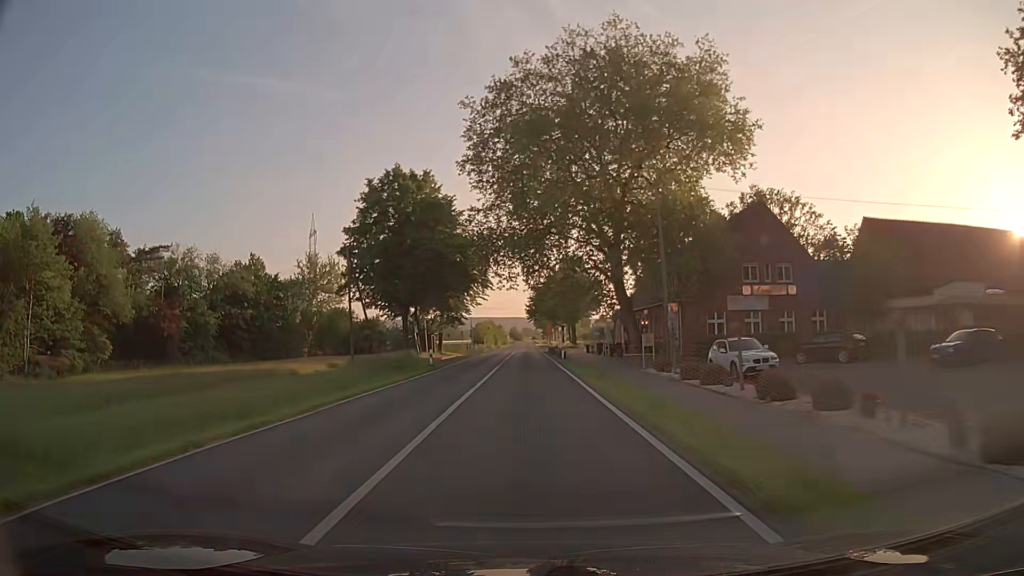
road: secondary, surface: asphalt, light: Day
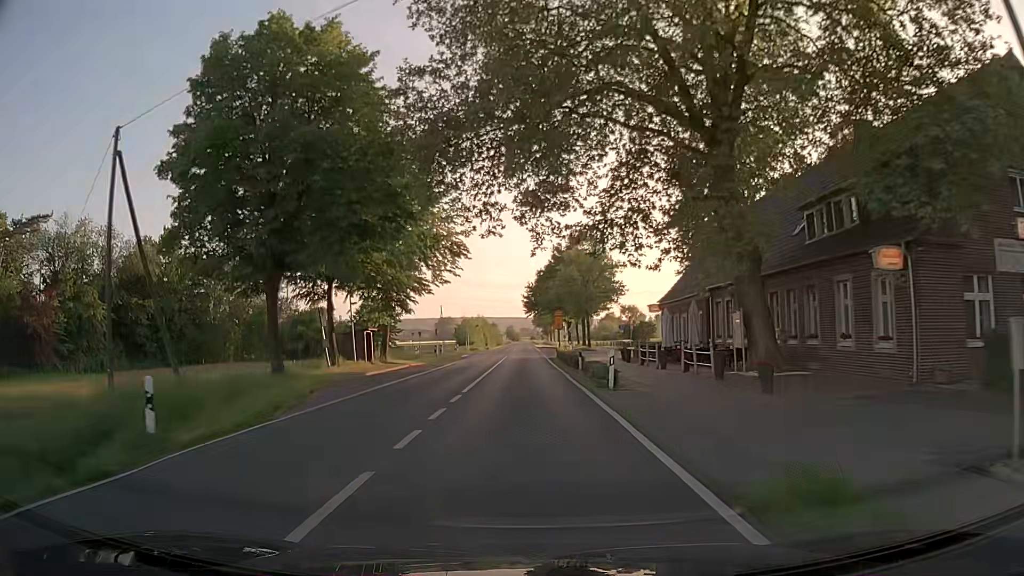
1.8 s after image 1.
(0.0, +27.8) m; 0°
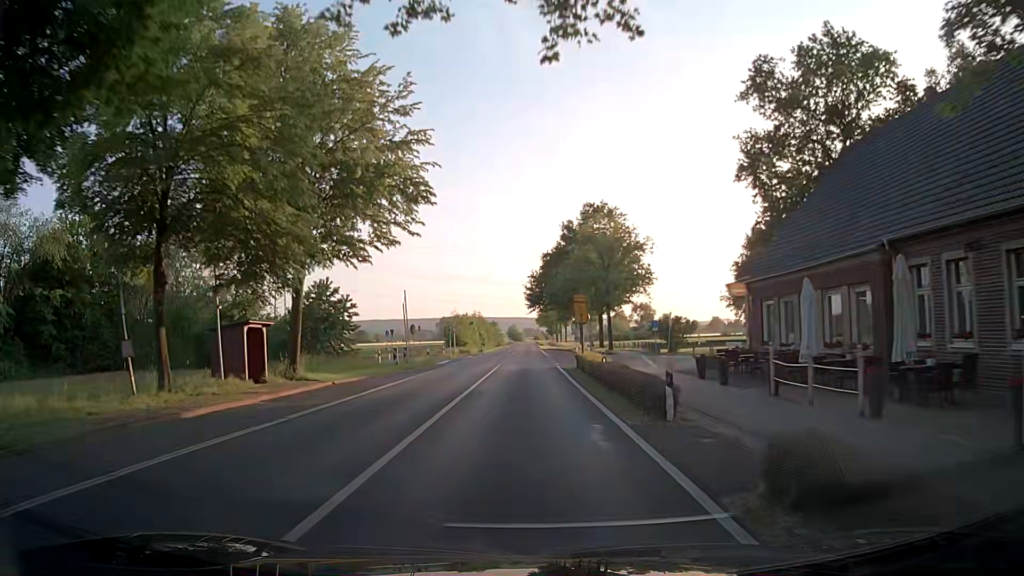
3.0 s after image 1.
(0.0, +18.6) m; 0°
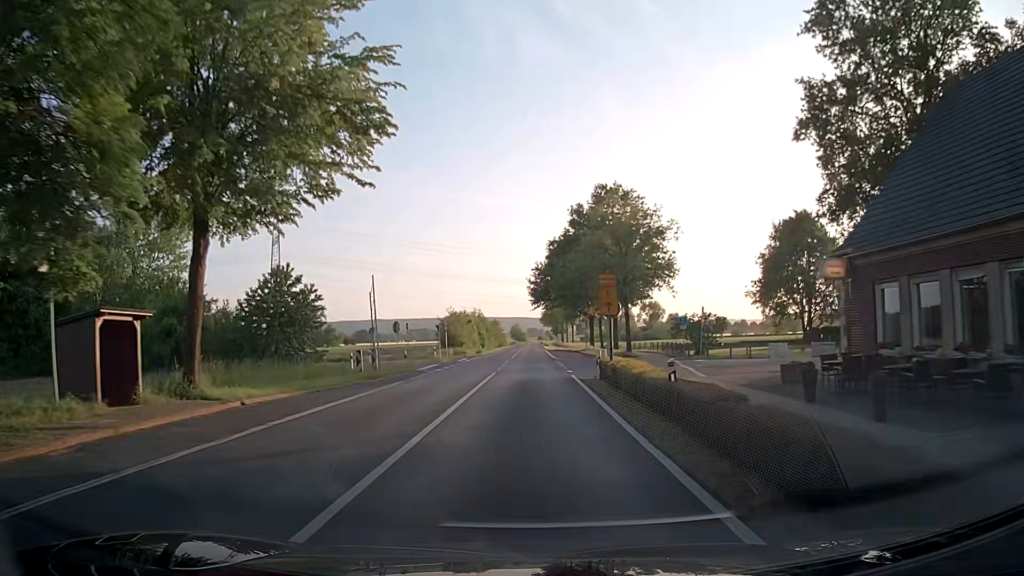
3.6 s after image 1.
(0.0, +9.3) m; +1°
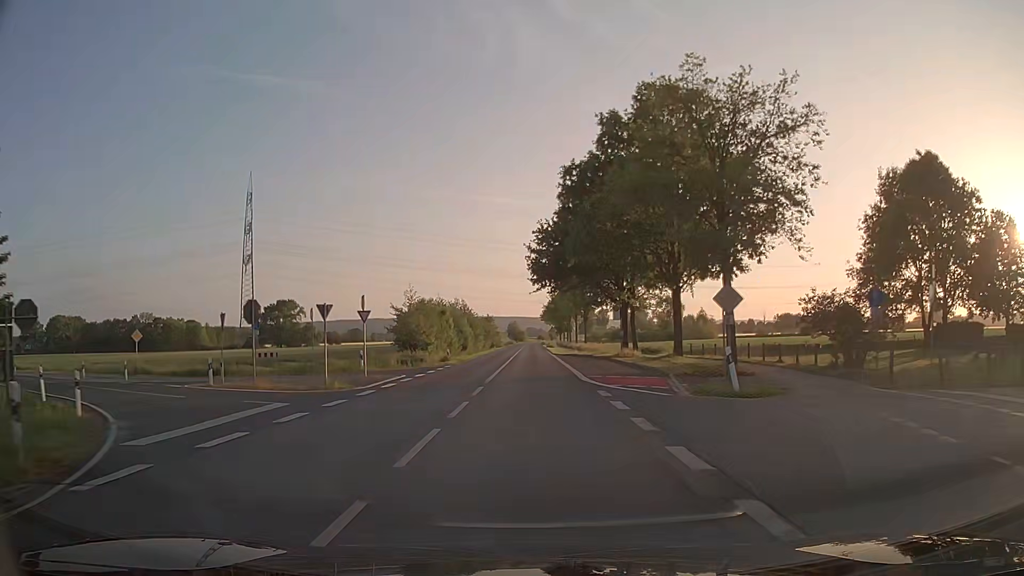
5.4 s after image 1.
(-0.8, +27.8) m; -1°
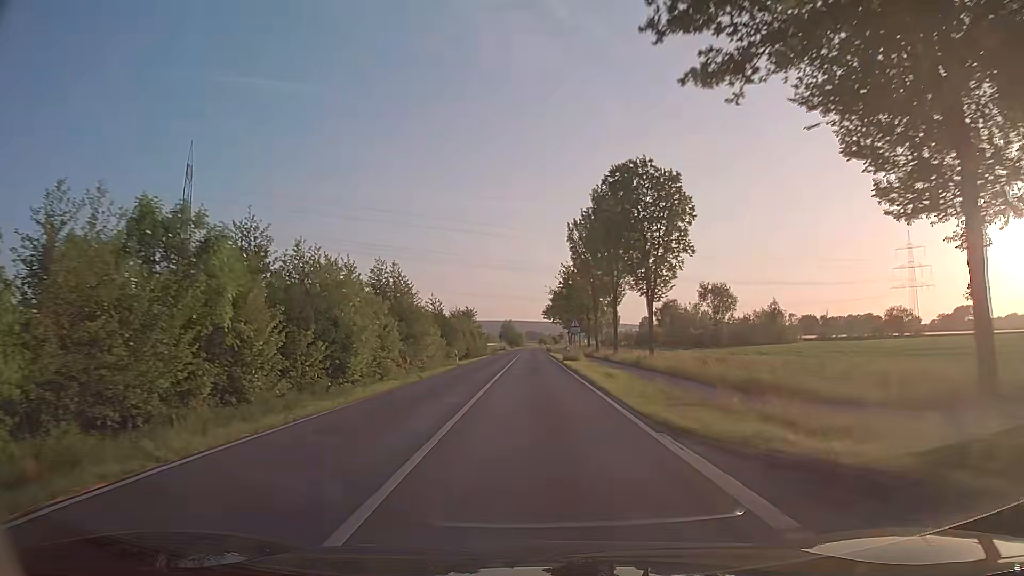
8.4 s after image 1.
(-0.1, +48.7) m; 0°
(0, +10) (0, +20) (0, +30) (0, +40) (0, +50) (0, +60) (0, +70) (+1, +80) (+1, +90) (+1, +100) m
